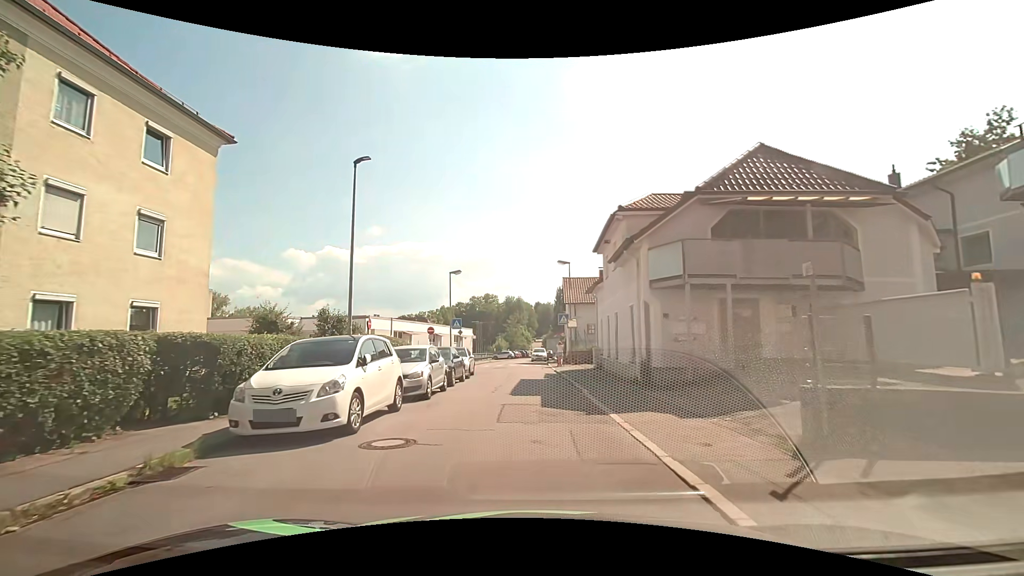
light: Day
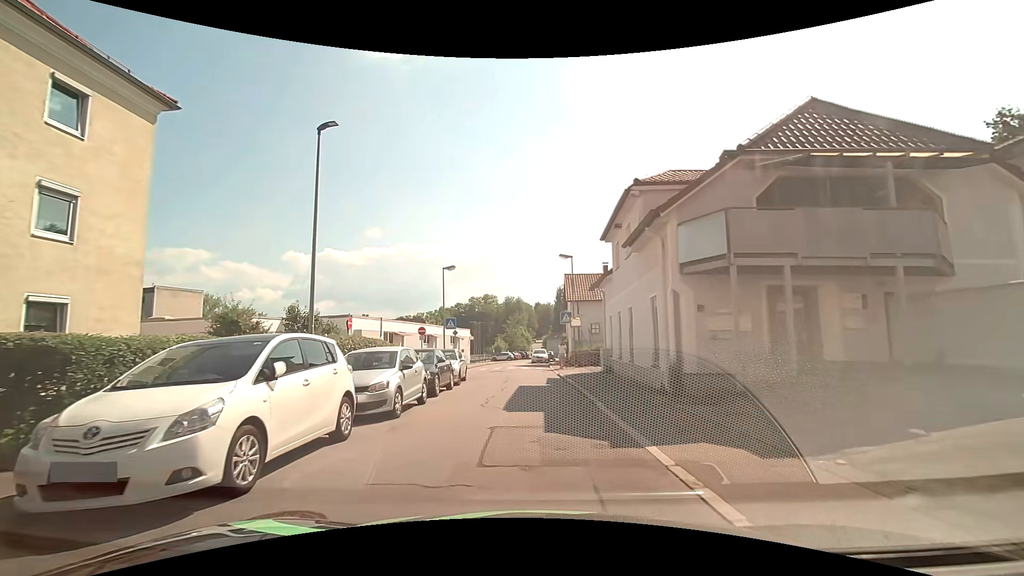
(0.0, +3.0) m; 0°
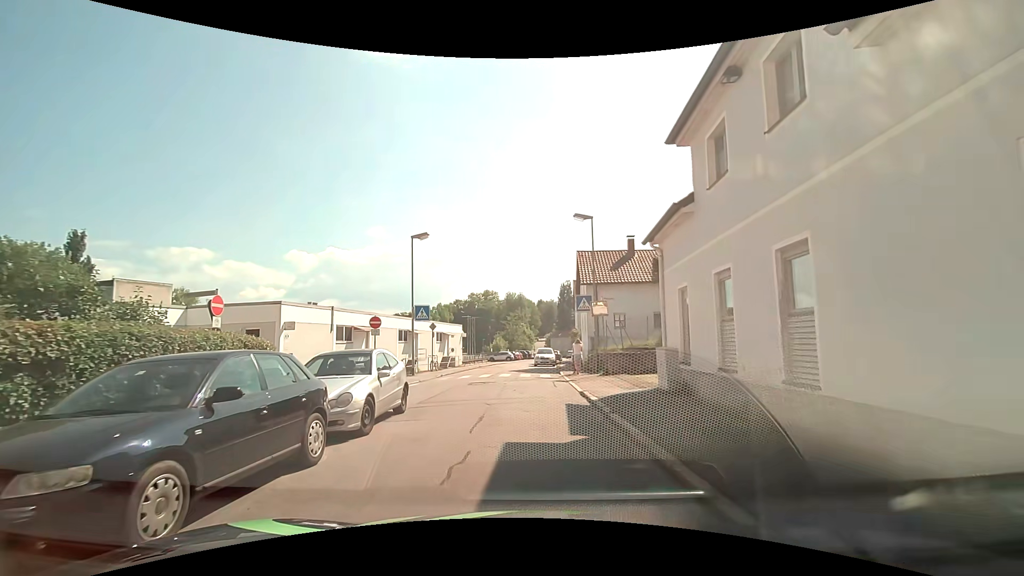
(0.0, +10.8) m; 0°
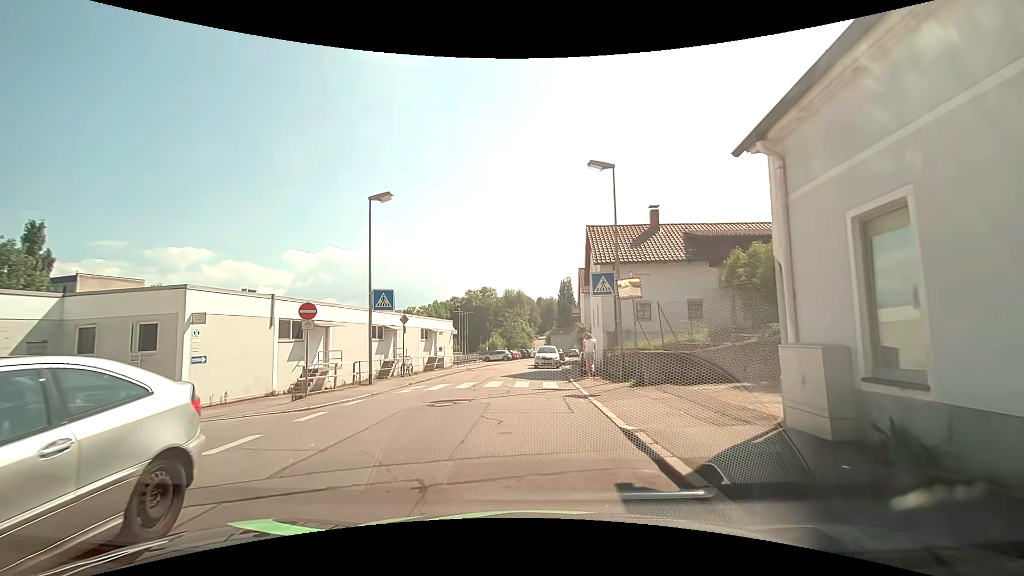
(0.0, +7.1) m; 0°
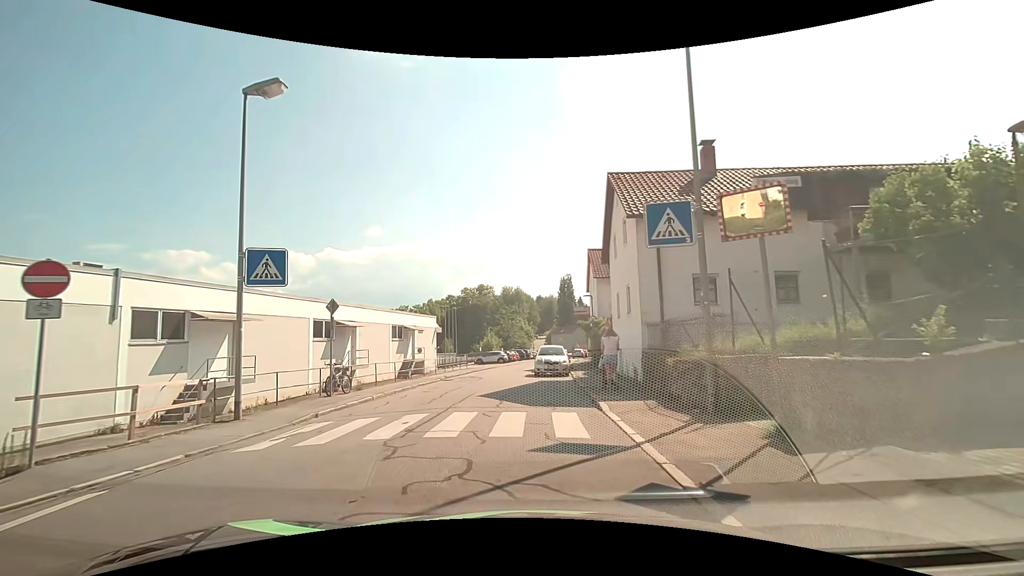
(-0.1, +9.1) m; 0°
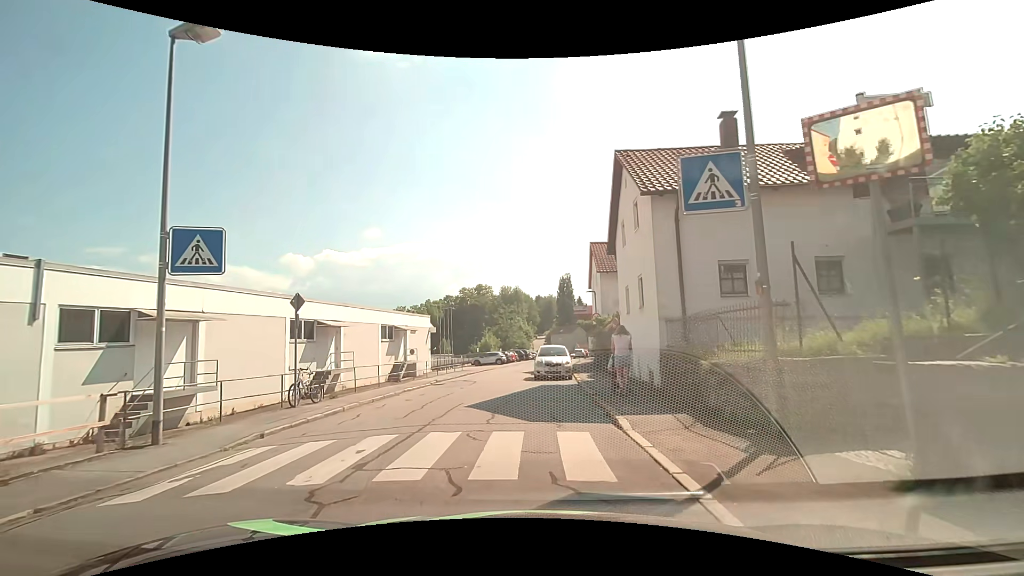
(0.0, +2.4) m; -2°
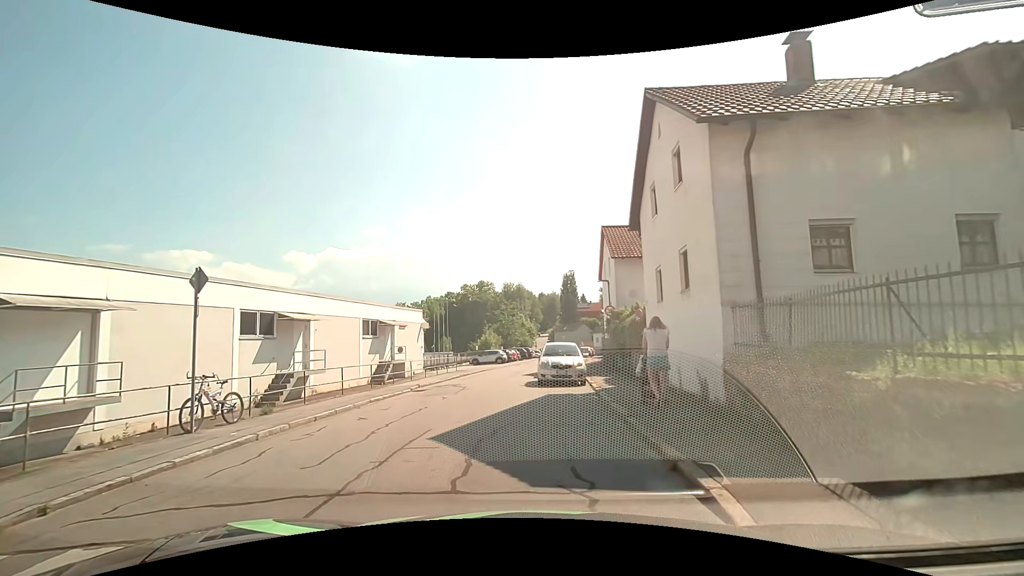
(+0.1, +4.3) m; +1°
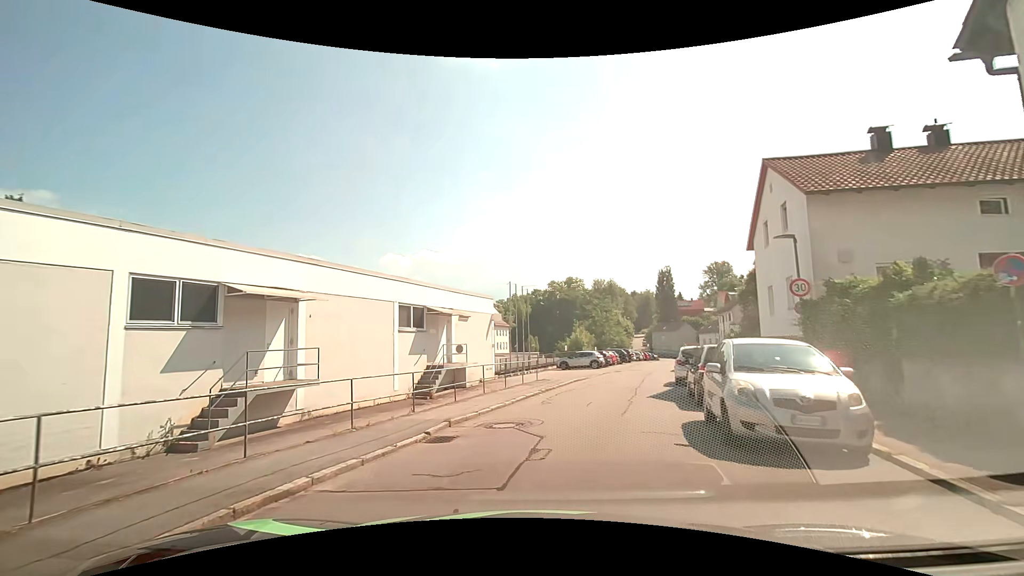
(-0.9, +10.5) m; -11°
(+1, +10) (+3, +20) (+5, +29) (+8, +39) (+12, +48) (+15, +58) (+19, +67) (+22, +77) (+25, +86) (+29, +95) m
